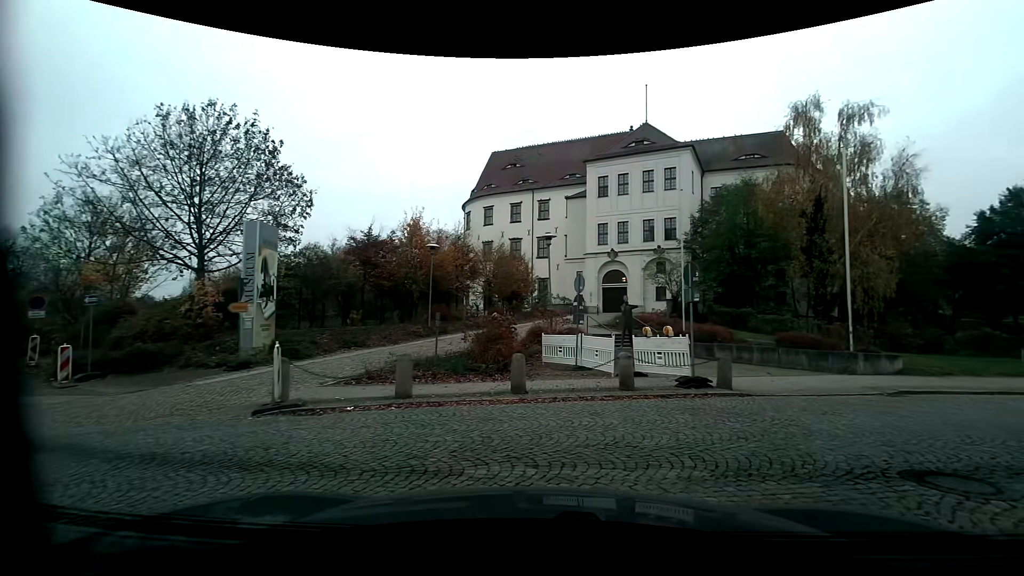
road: residential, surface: sett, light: Day
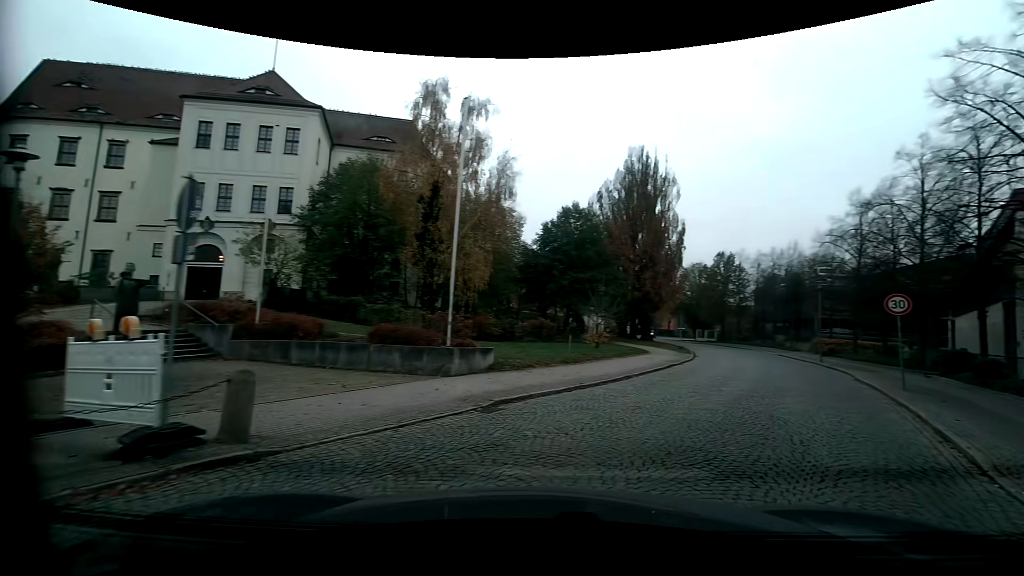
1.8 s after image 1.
(+2.1, +6.2) m; +41°
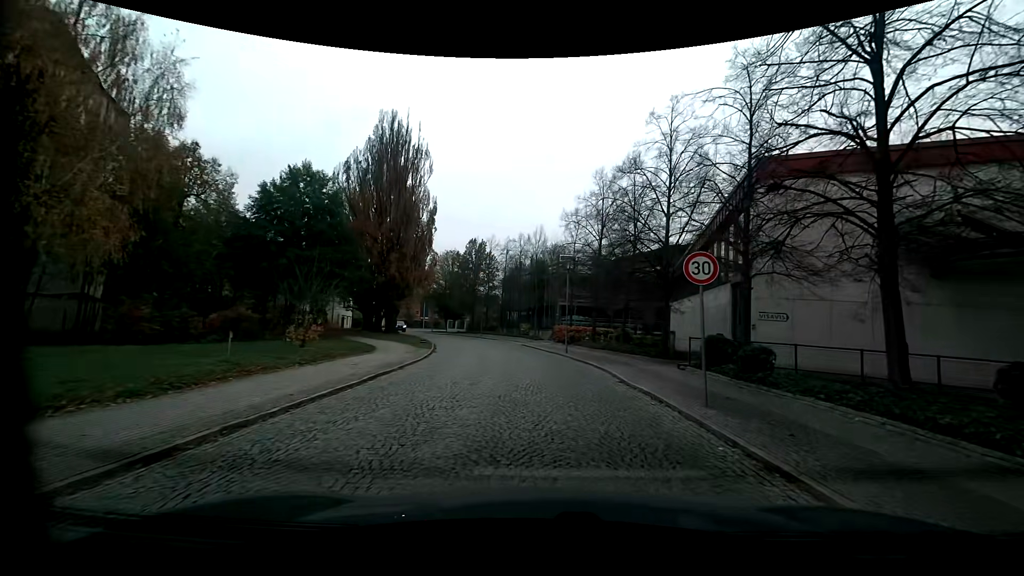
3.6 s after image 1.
(+2.7, +8.7) m; +28°
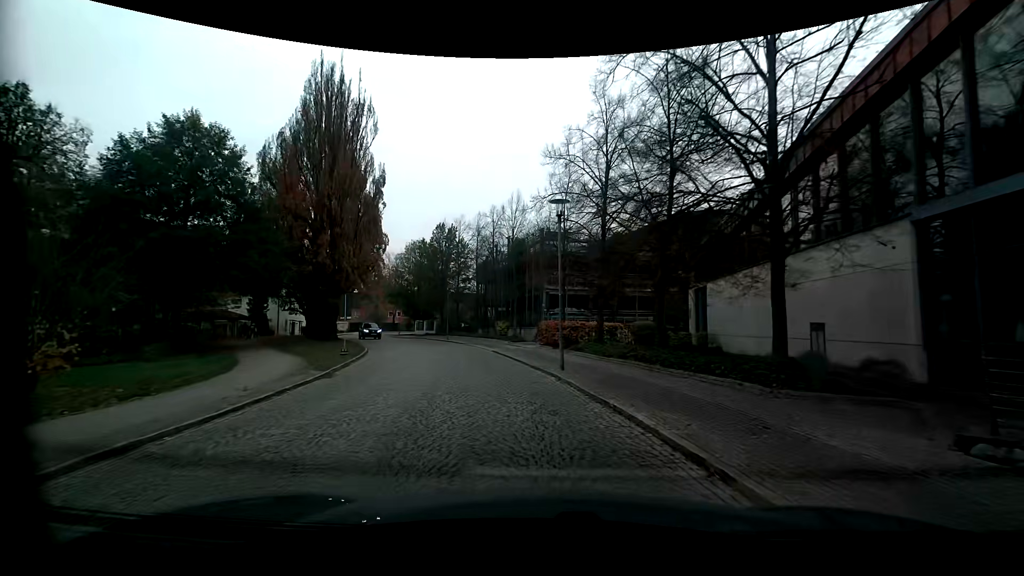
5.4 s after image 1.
(+0.1, +12.4) m; 0°
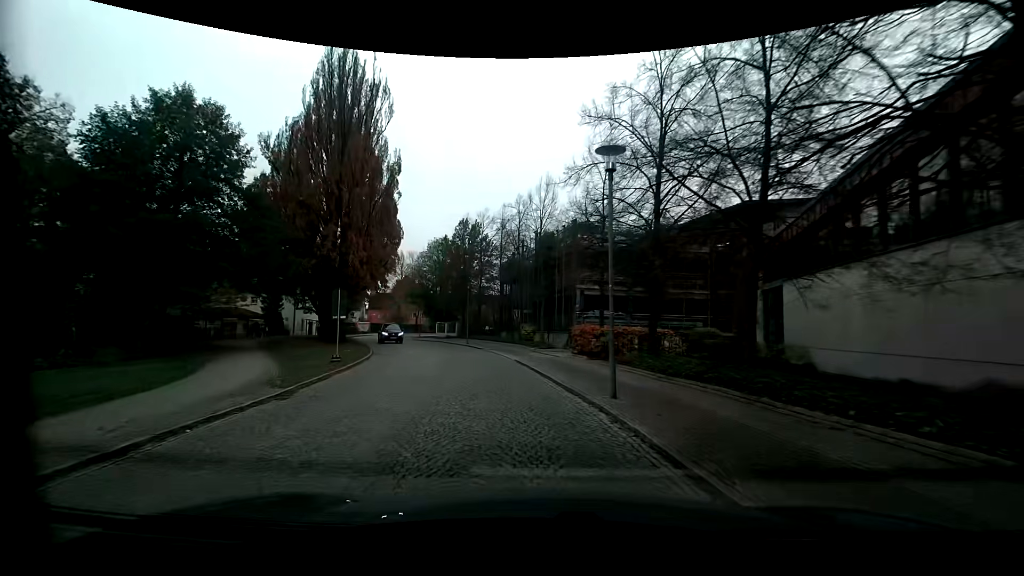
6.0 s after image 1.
(-0.1, +4.6) m; -3°
